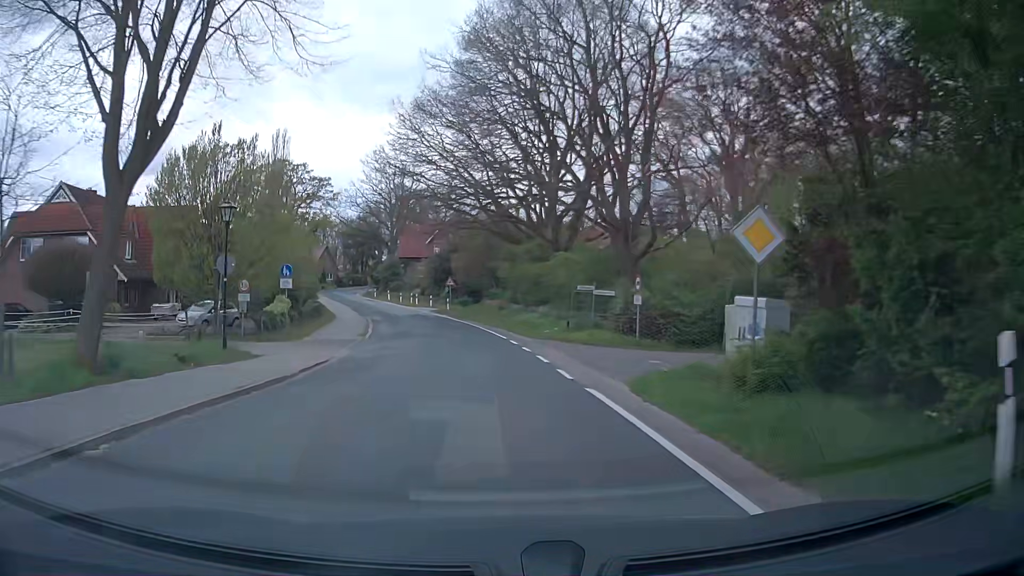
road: secondary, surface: asphalt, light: Day
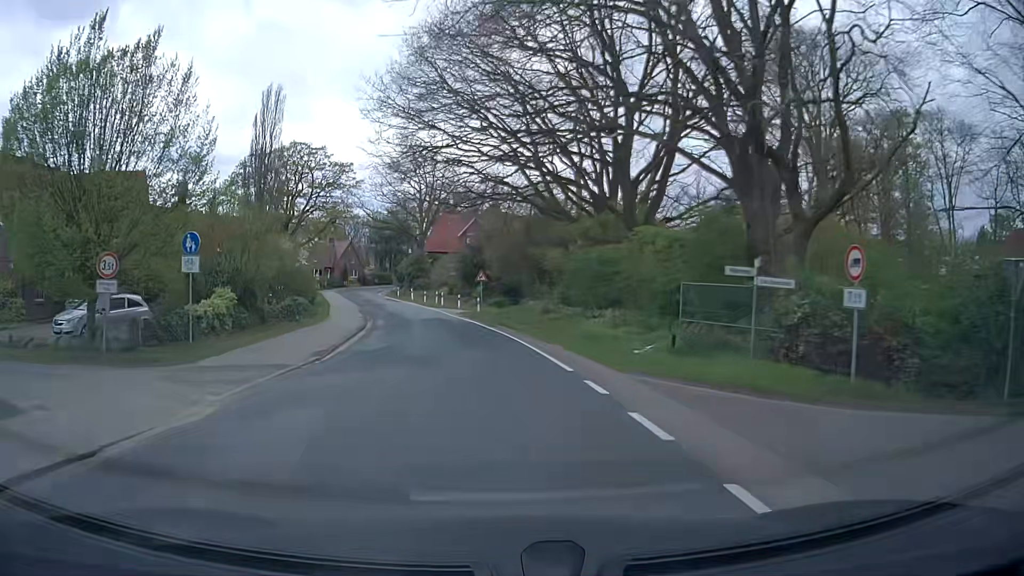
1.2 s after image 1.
(-0.4, +12.9) m; -3°
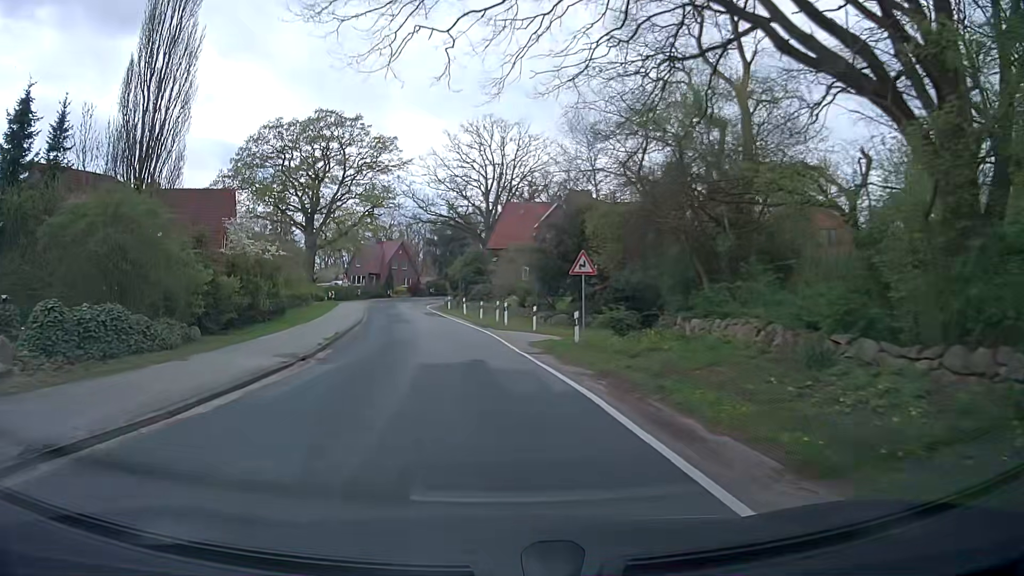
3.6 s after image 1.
(-1.5, +25.3) m; -7°
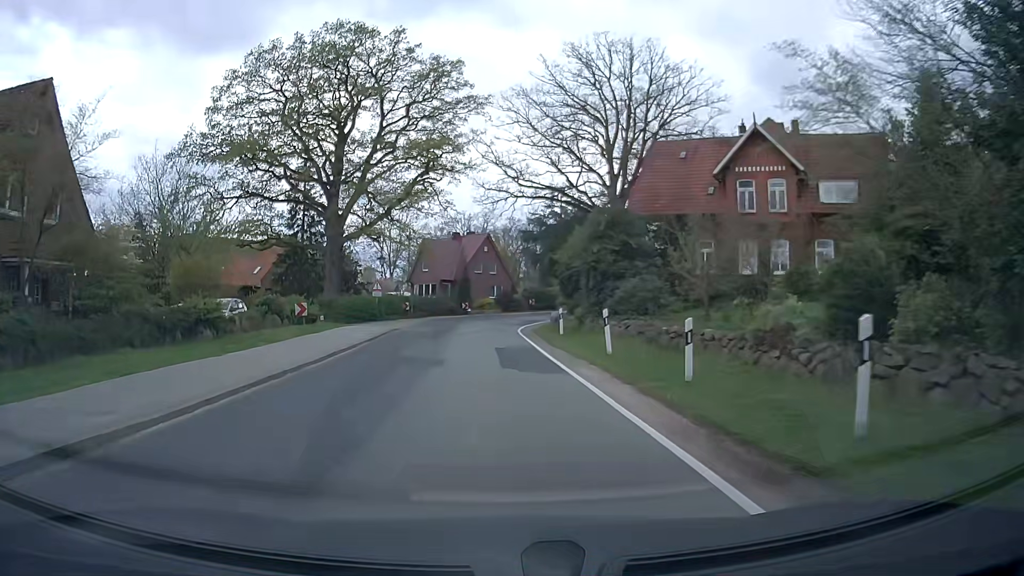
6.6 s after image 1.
(-2.5, +32.0) m; -9°
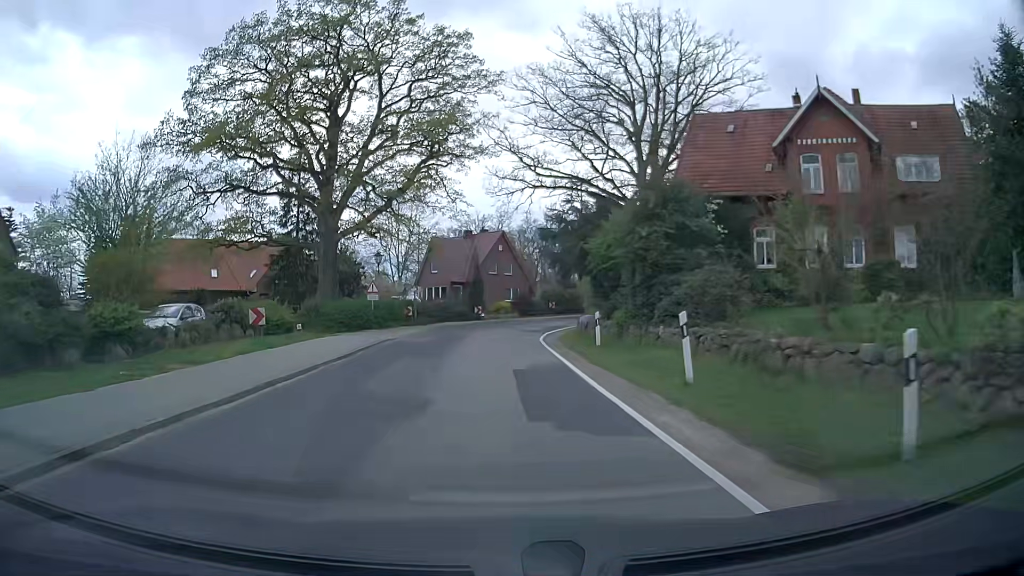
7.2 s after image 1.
(-0.1, +6.5) m; -2°
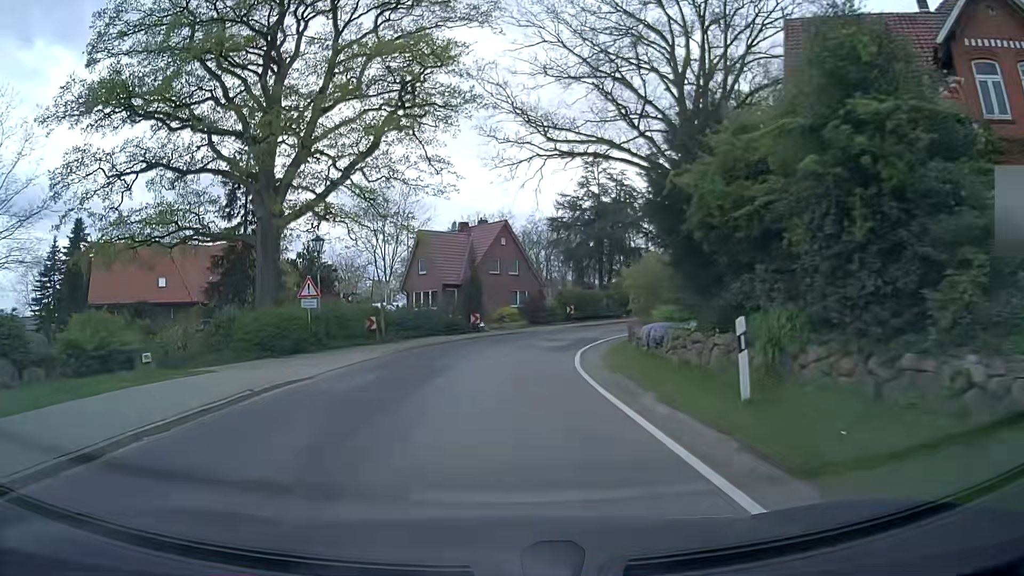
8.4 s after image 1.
(-0.1, +13.2) m; 0°
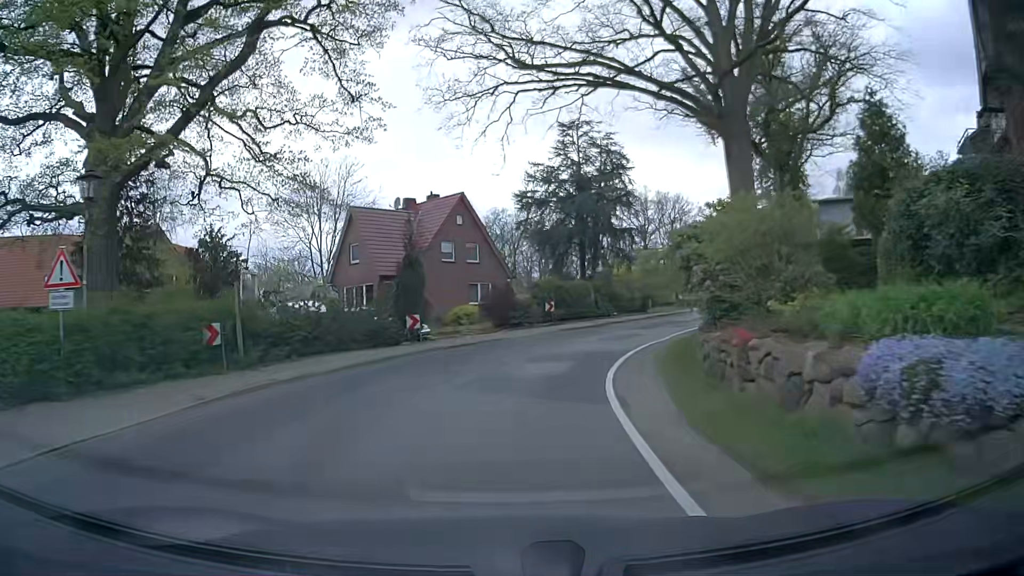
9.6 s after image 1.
(+0.2, +13.1) m; +2°
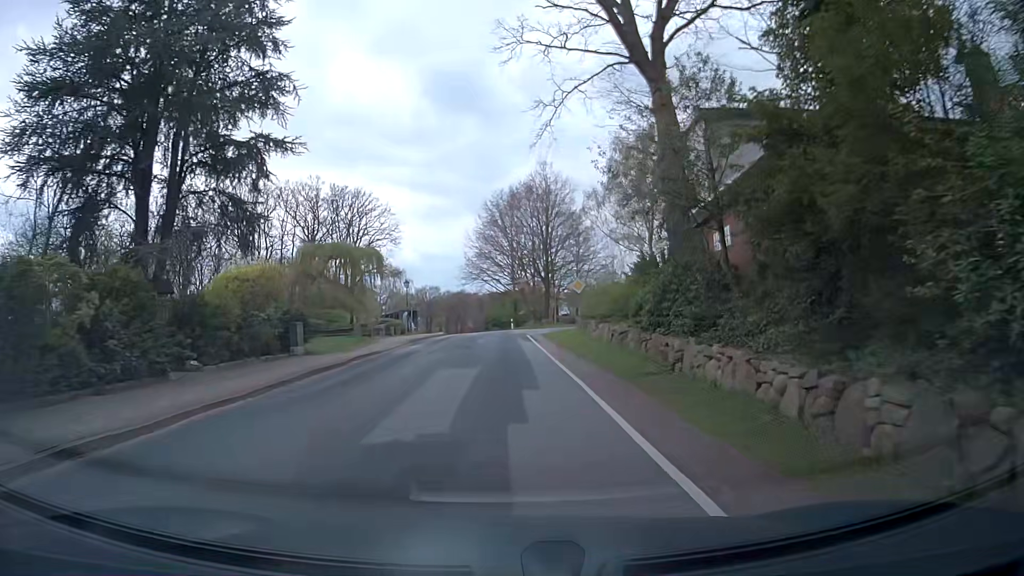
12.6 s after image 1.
(+6.5, +30.7) m; +28°
(0, +10) (0, +20) (0, +30) (0, +40) (0, +50) (-1, +60) (-3, +70) (-4, +80) (-7, +89) (-10, +99) m
